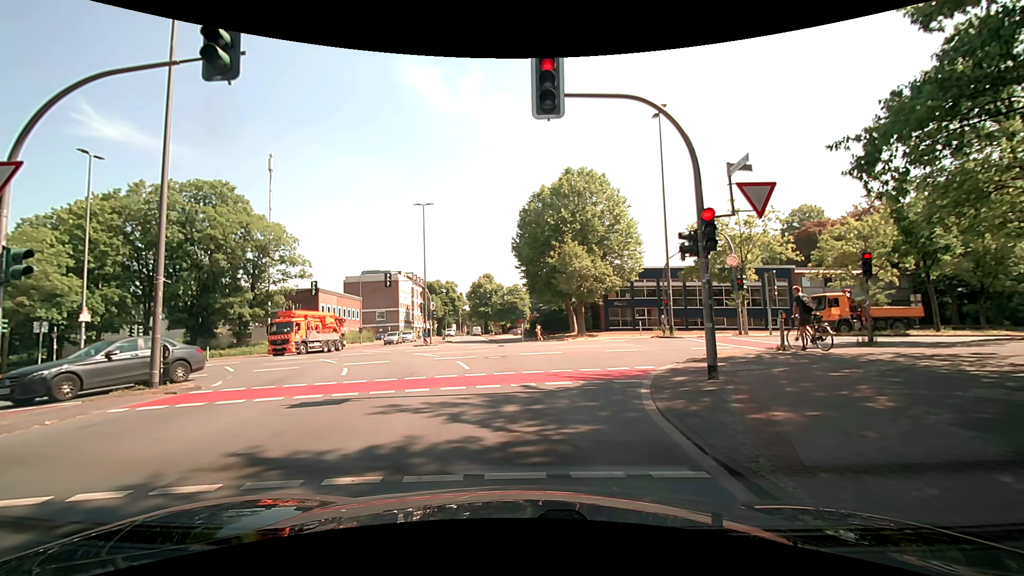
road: tertiary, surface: asphalt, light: Day
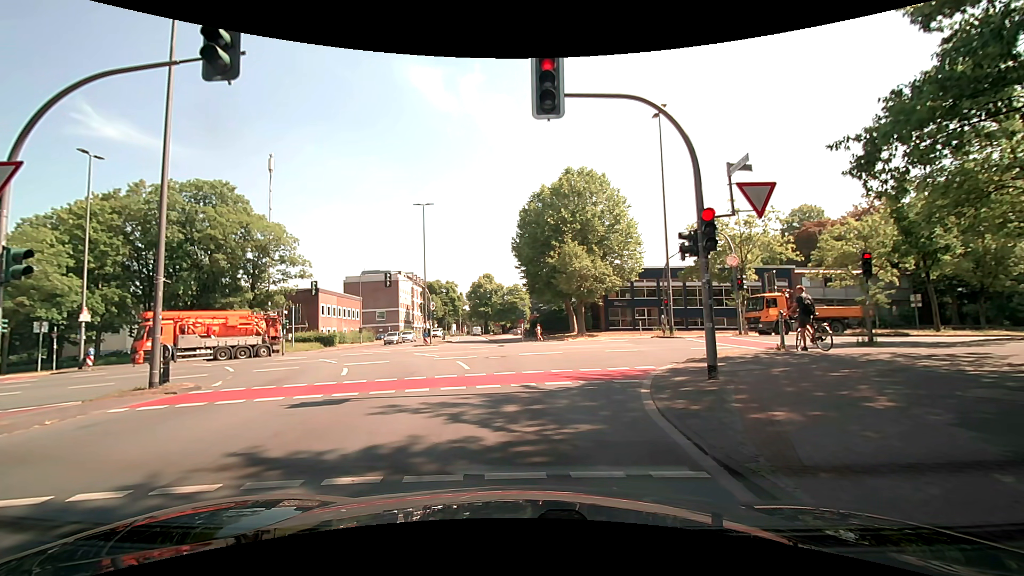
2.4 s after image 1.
(0.0, 0.0) m; 0°
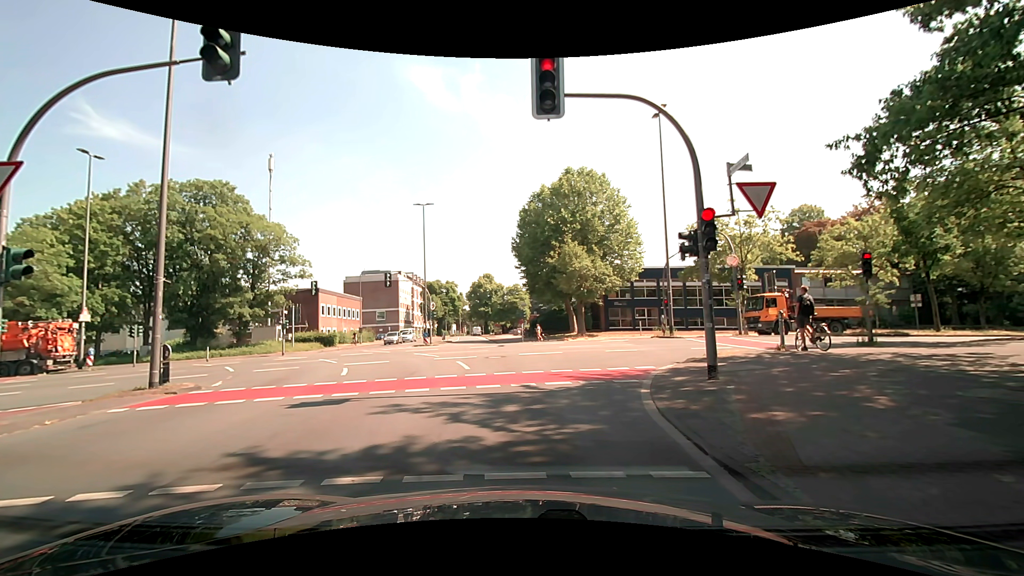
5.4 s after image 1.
(0.0, 0.0) m; 0°
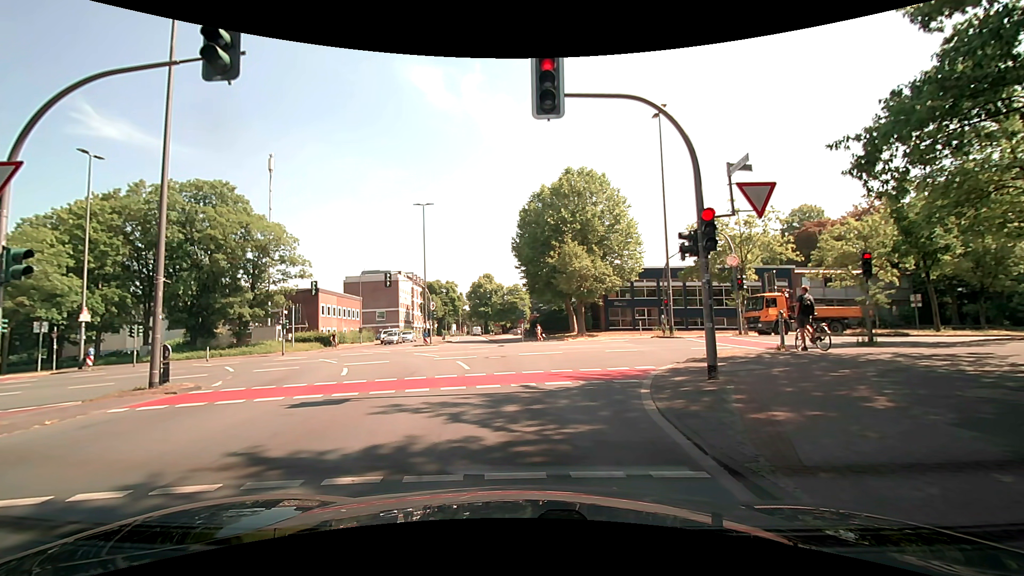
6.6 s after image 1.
(0.0, 0.0) m; 0°
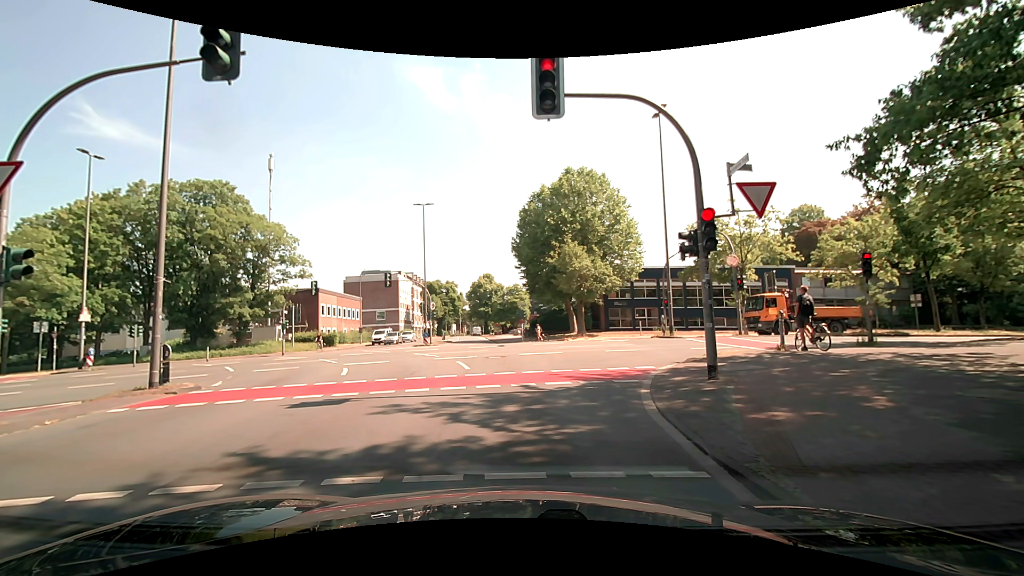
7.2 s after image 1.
(0.0, 0.0) m; 0°
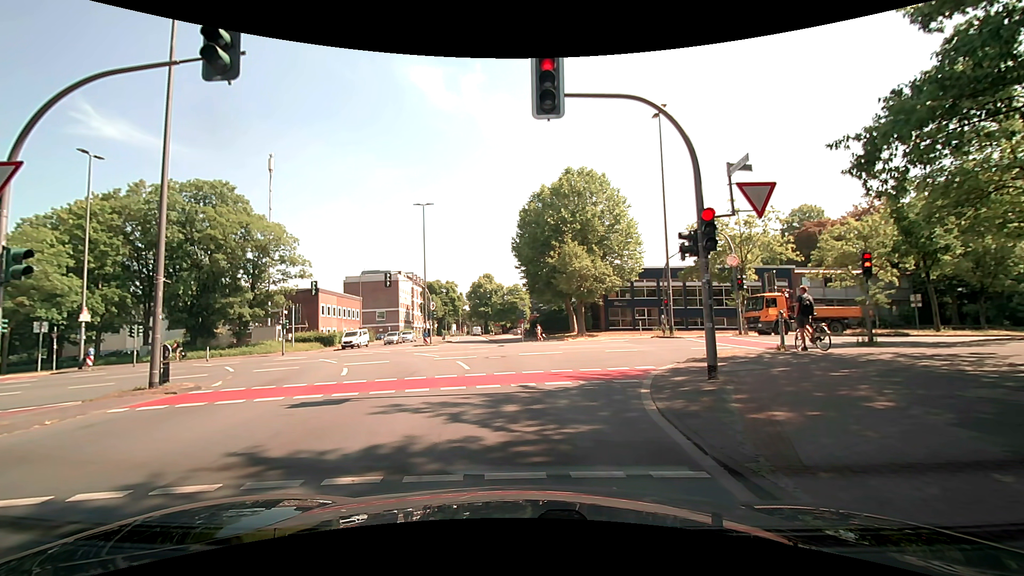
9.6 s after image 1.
(0.0, 0.0) m; 0°
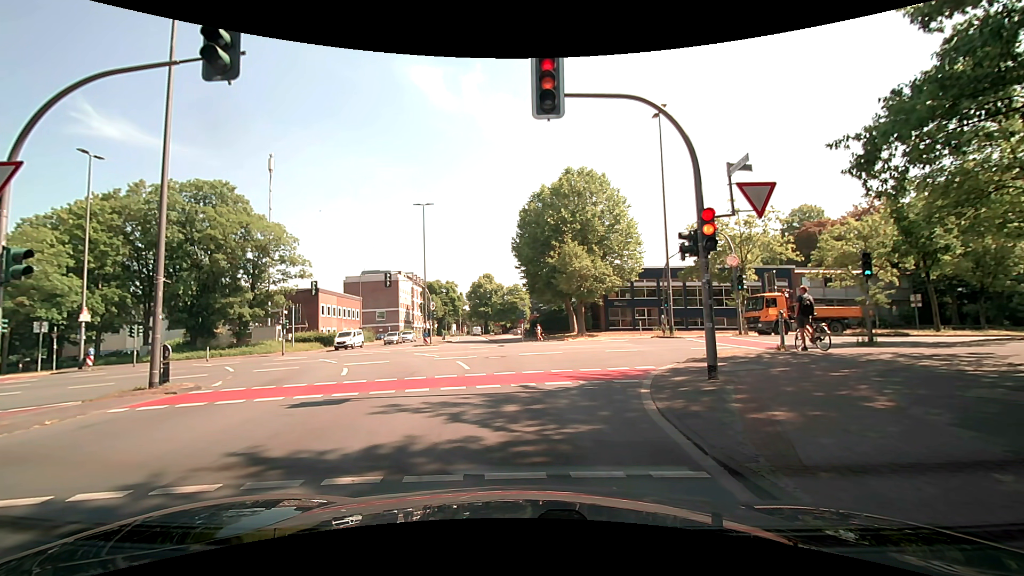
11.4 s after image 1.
(0.0, 0.0) m; 0°
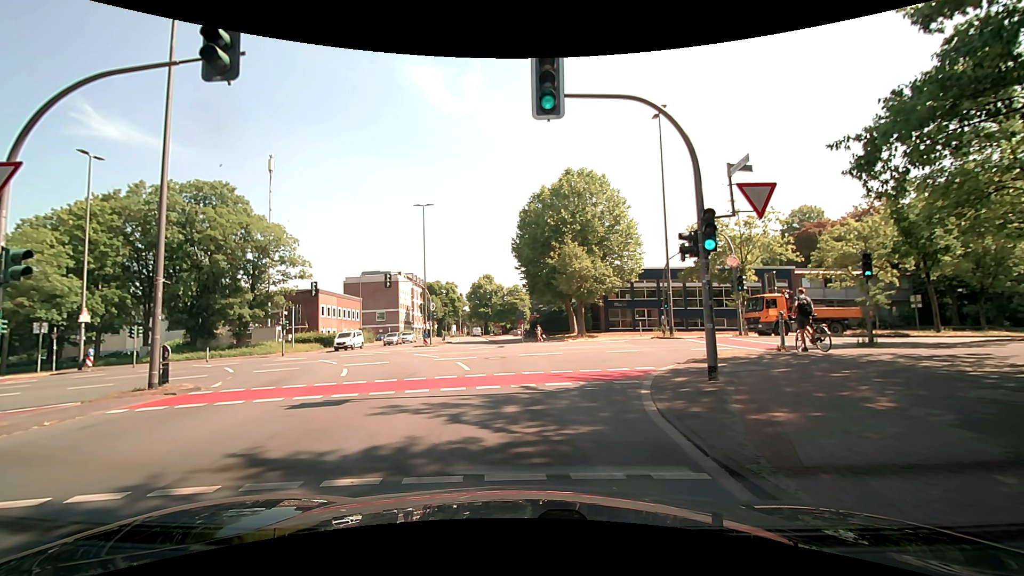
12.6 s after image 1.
(0.0, 0.0) m; 0°
